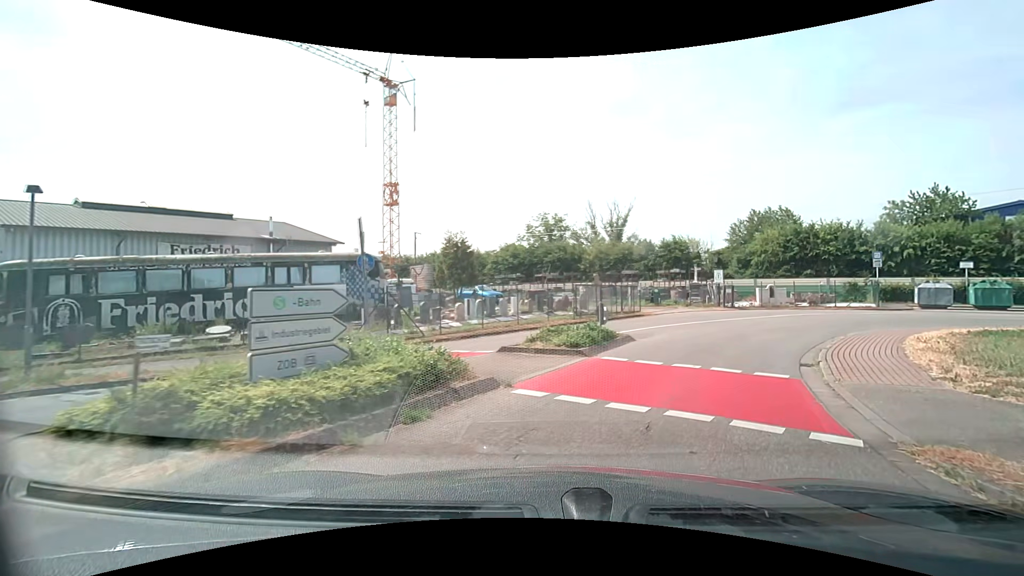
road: unclassified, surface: asphalt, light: Day
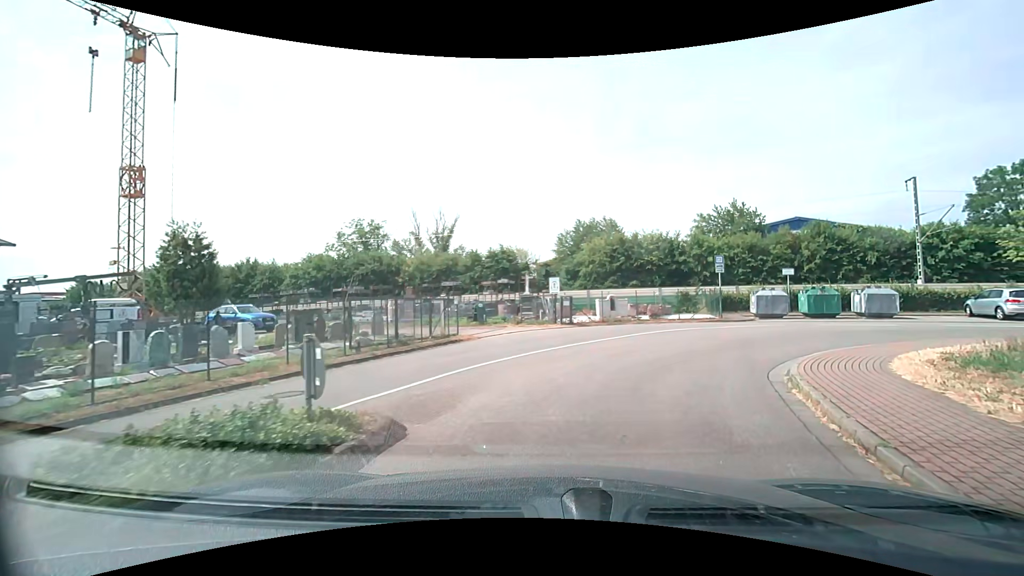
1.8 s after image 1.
(+1.4, +8.7) m; +19°
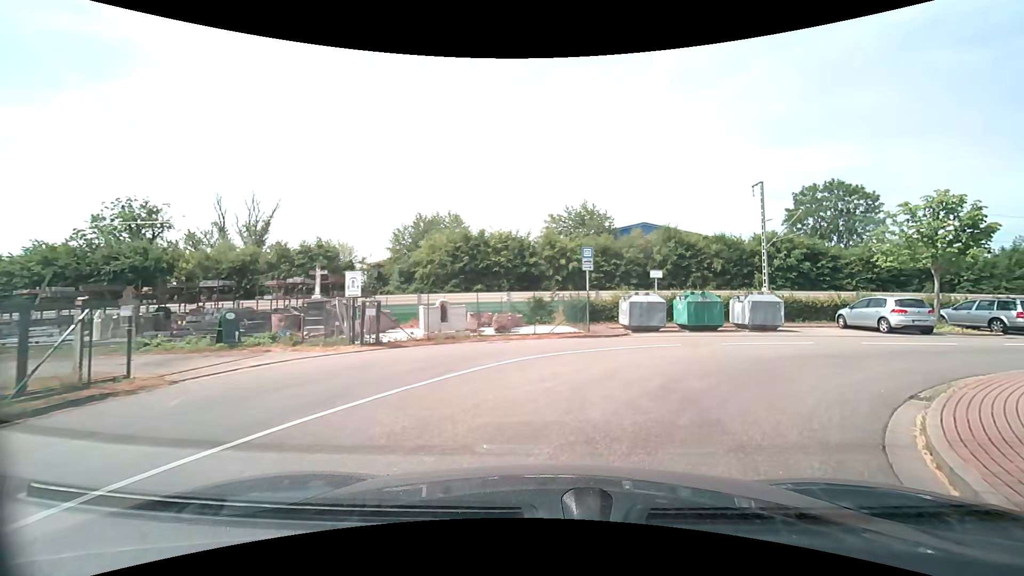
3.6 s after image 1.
(+1.1, +8.6) m; +15°
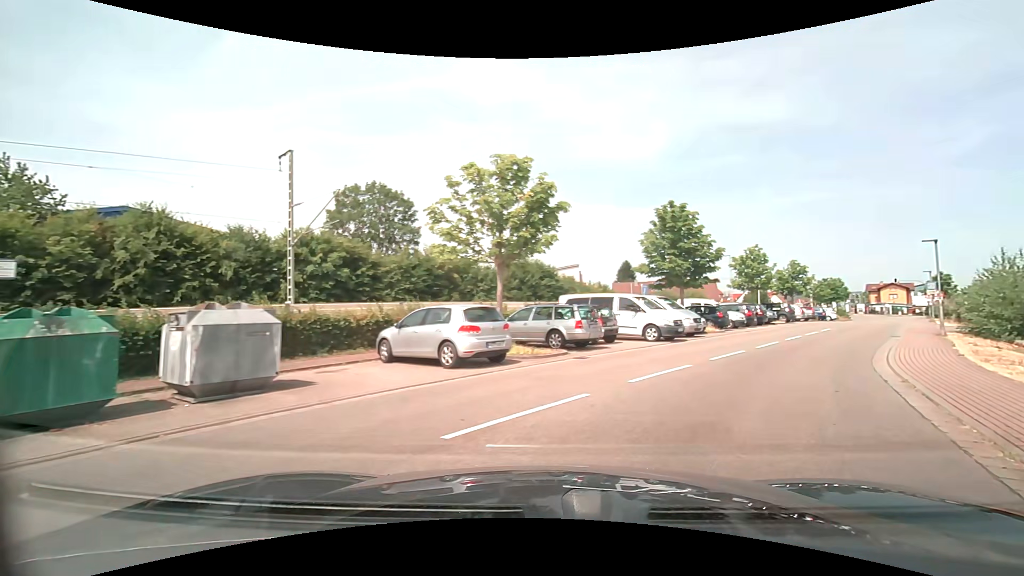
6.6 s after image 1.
(+4.9, +12.3) m; +49°
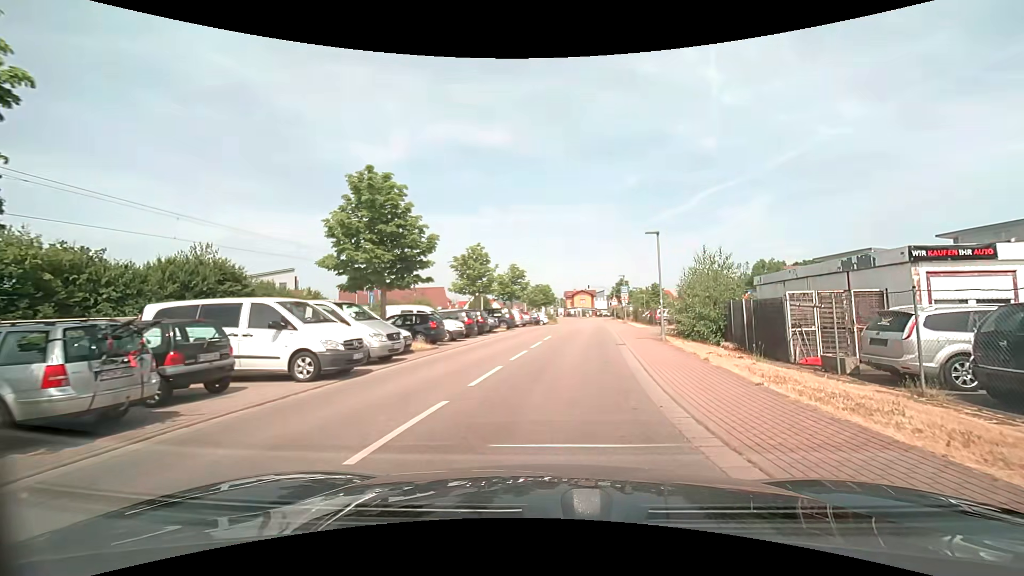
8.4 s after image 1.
(+2.4, +8.3) m; +30°
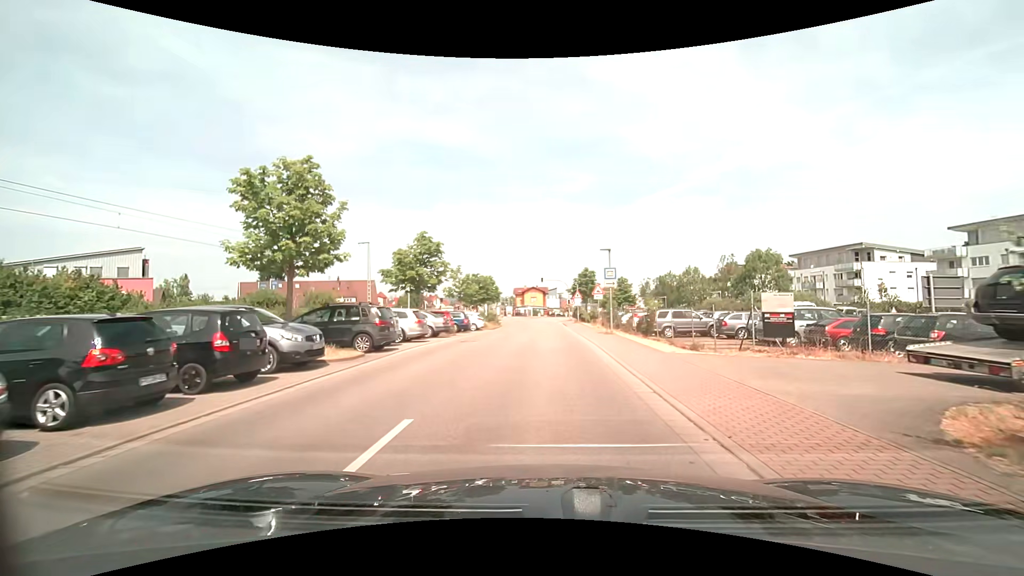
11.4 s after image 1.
(+1.3, +19.4) m; +6°
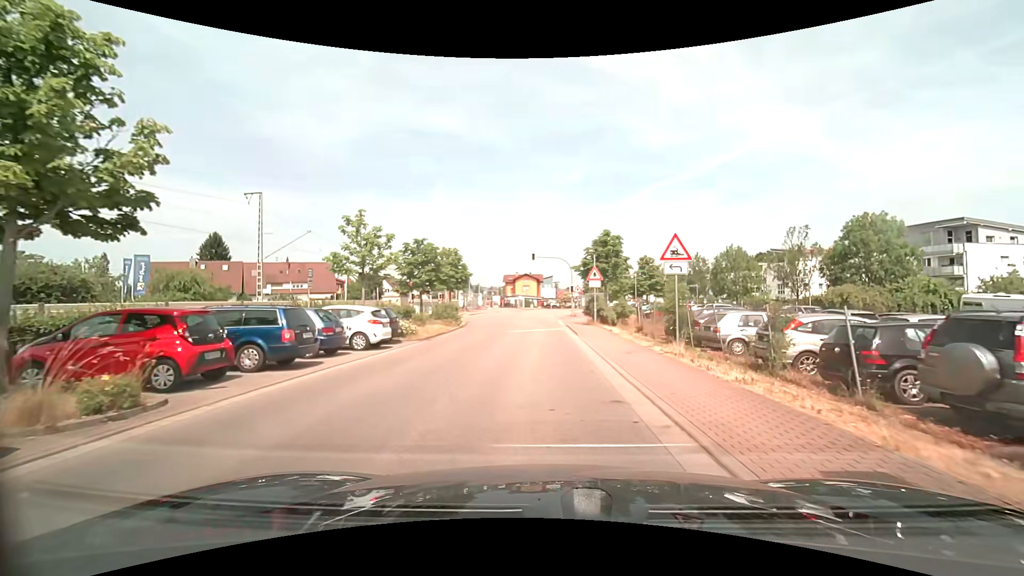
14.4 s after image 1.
(+0.3, +22.6) m; +1°
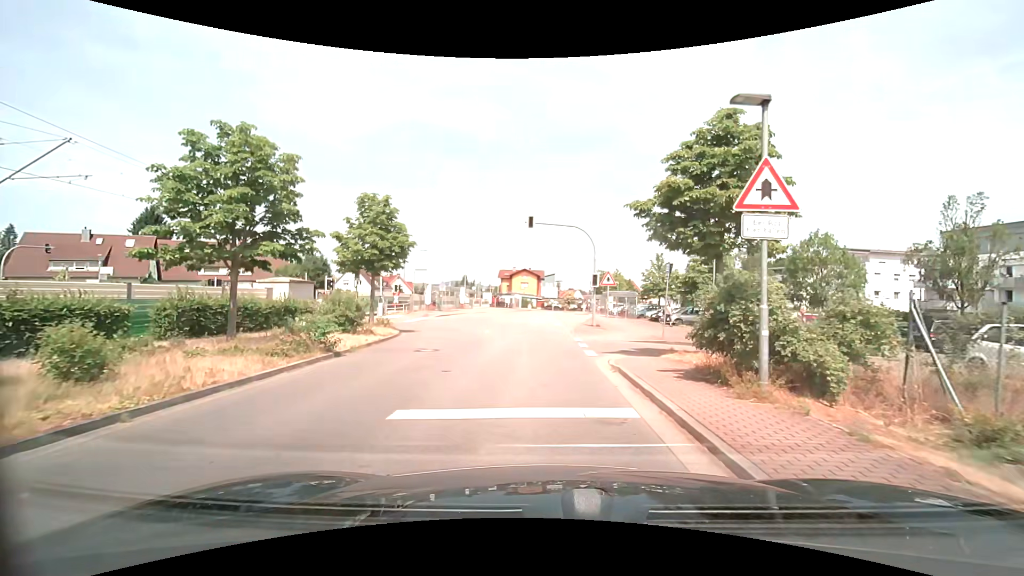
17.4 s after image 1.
(-0.2, +20.5) m; 0°
